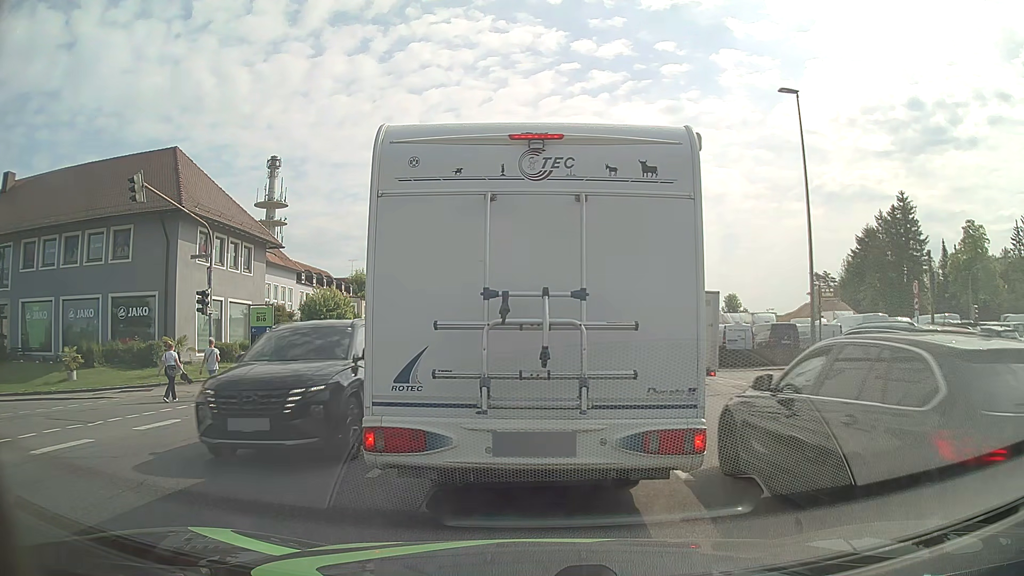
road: tertiary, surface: asphalt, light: Day
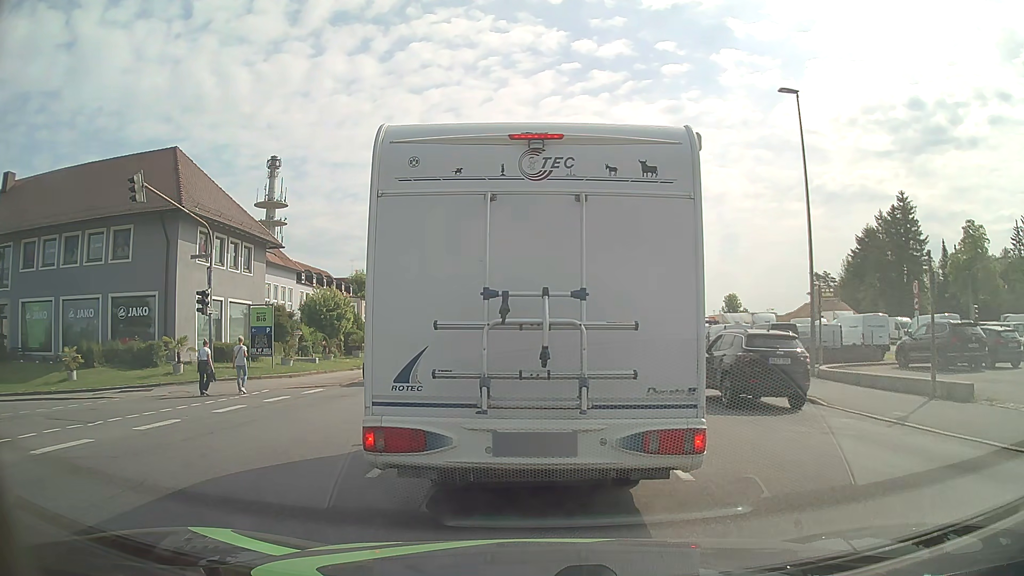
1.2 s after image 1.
(0.0, 0.0) m; 0°
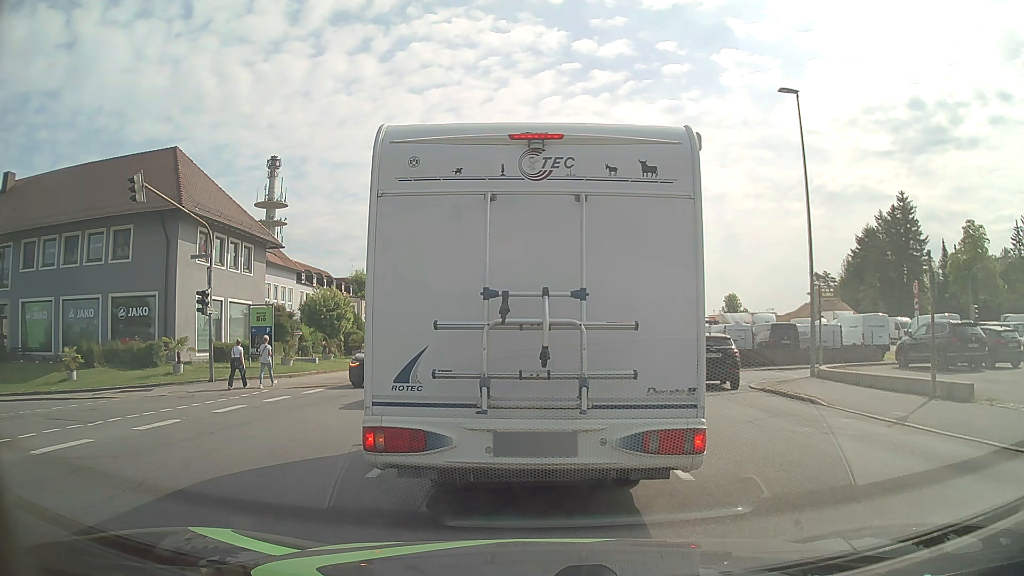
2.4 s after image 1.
(0.0, 0.0) m; 0°
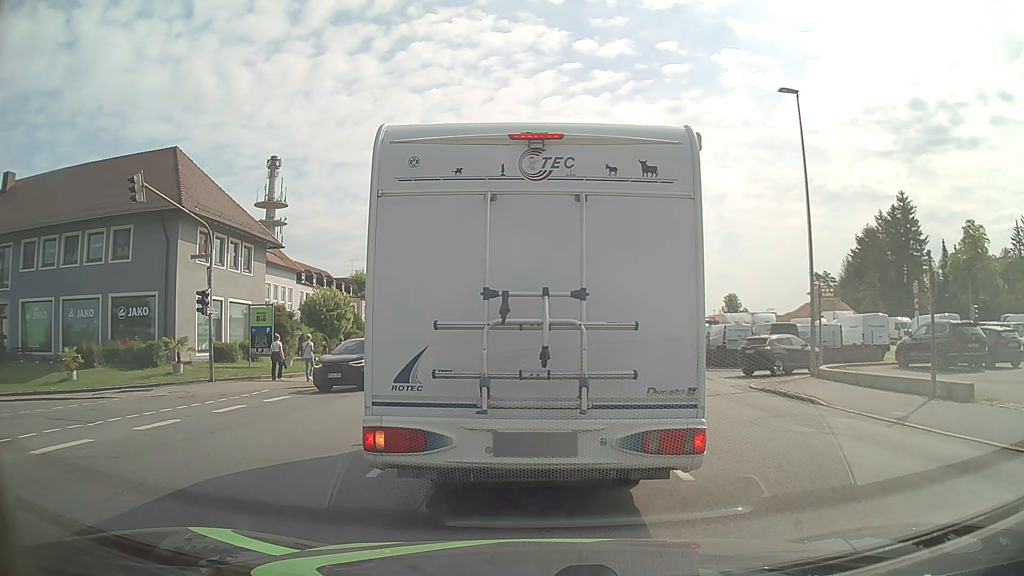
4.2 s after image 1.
(0.0, 0.0) m; 0°
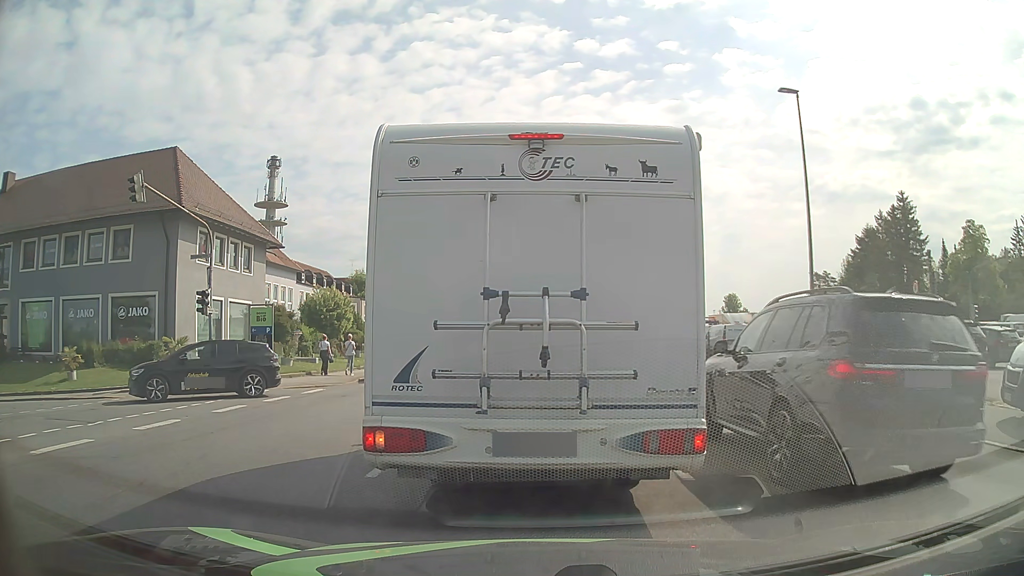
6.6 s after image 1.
(0.0, 0.0) m; 0°
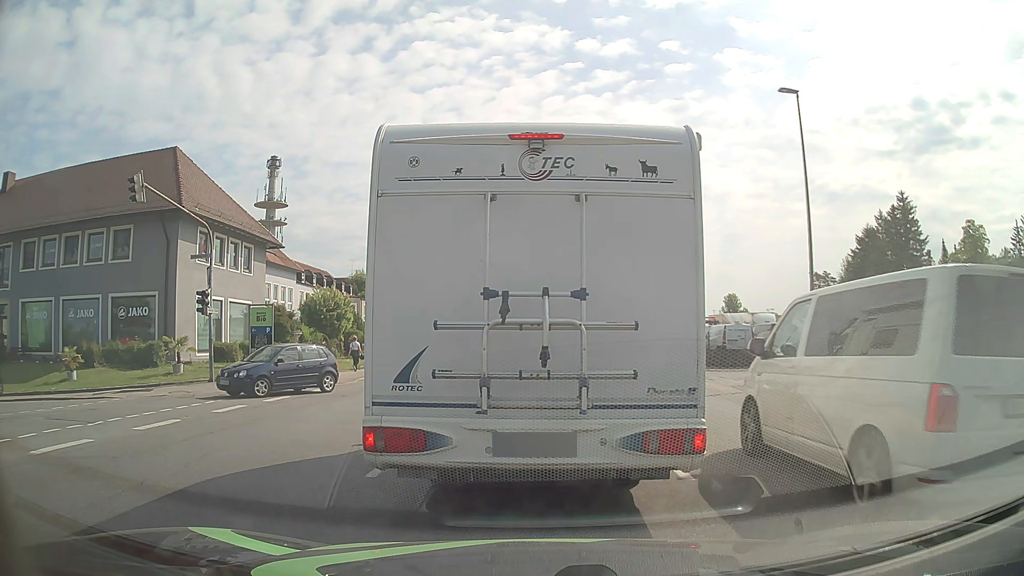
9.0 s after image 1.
(0.0, 0.0) m; 0°
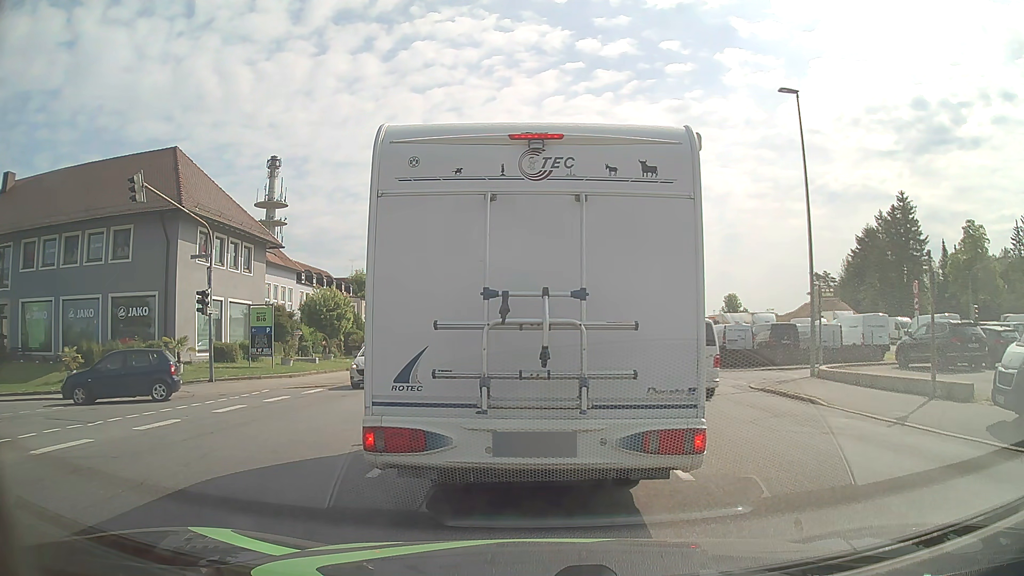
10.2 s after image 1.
(0.0, 0.0) m; 0°
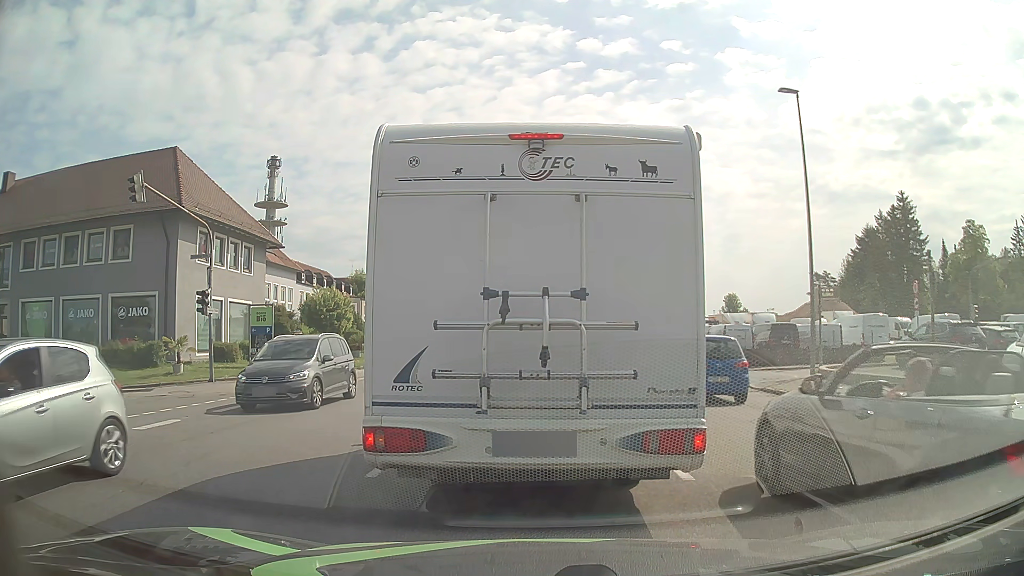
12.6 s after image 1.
(0.0, 0.0) m; 0°
